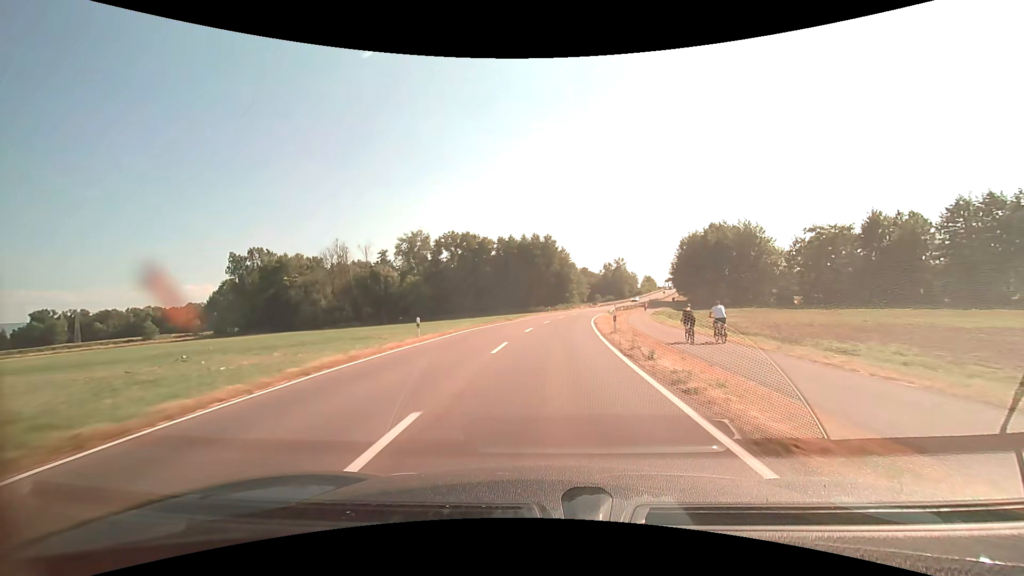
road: secondary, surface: asphalt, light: Day
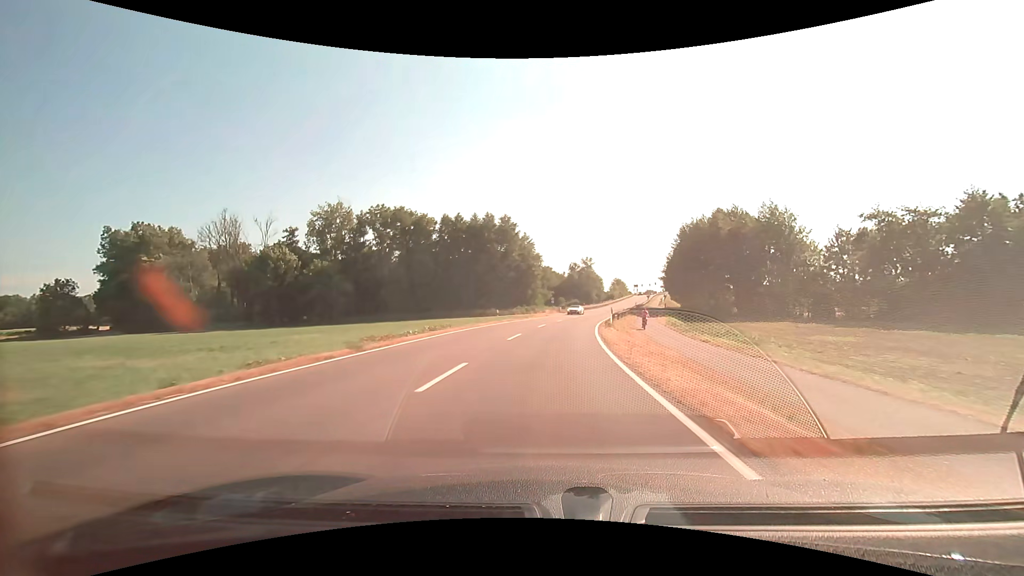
(+1.1, +30.5) m; +4°
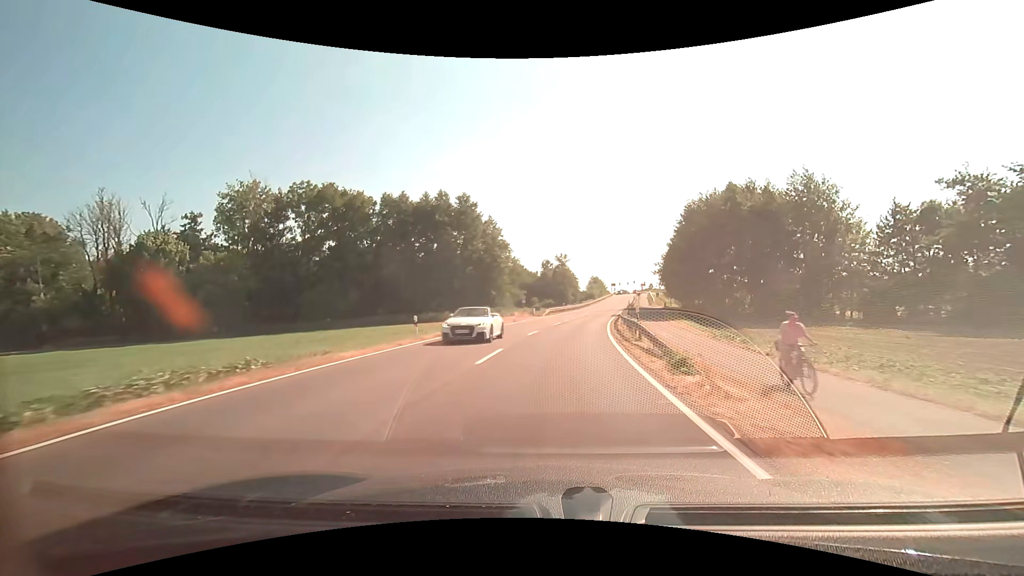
(+0.5, +20.0) m; +3°
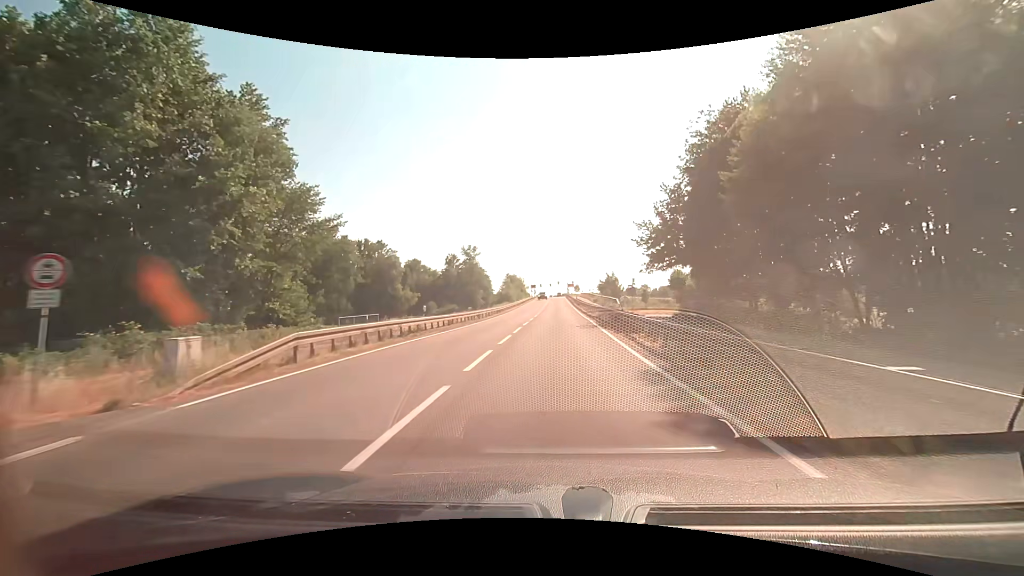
(+4.2, +49.2) m; +9°
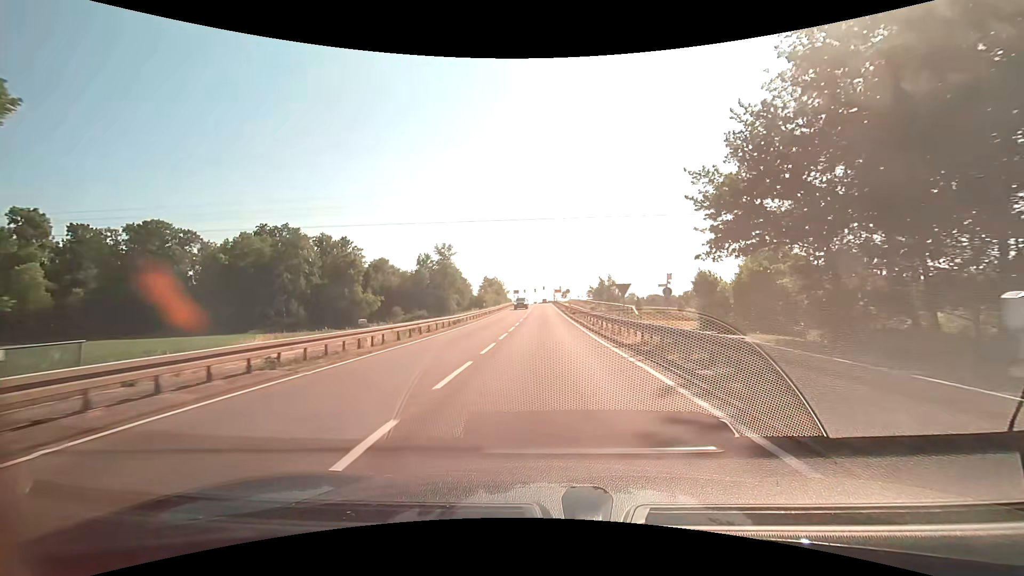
(+0.3, +19.6) m; +2°
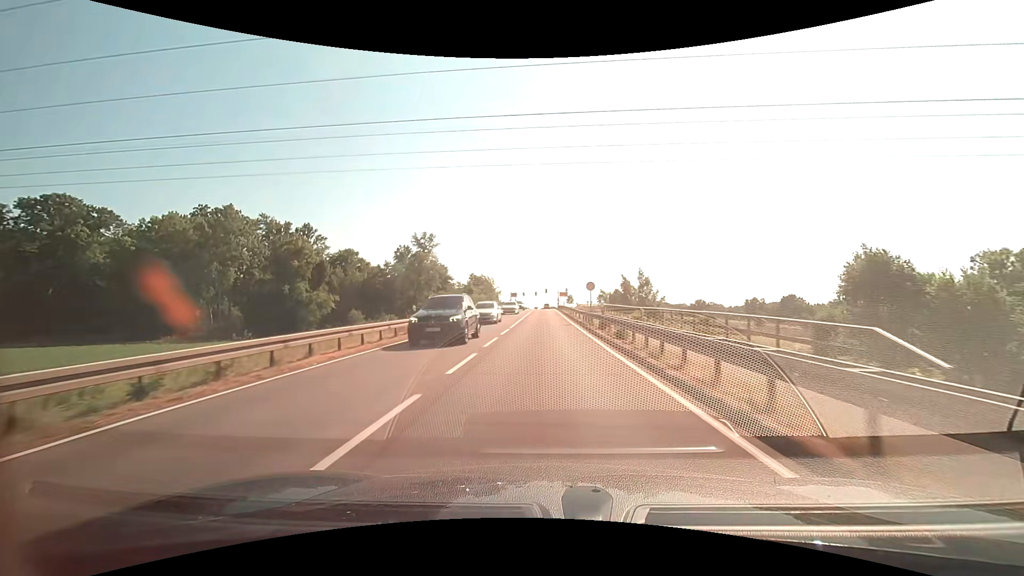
(+0.2, +28.4) m; 0°
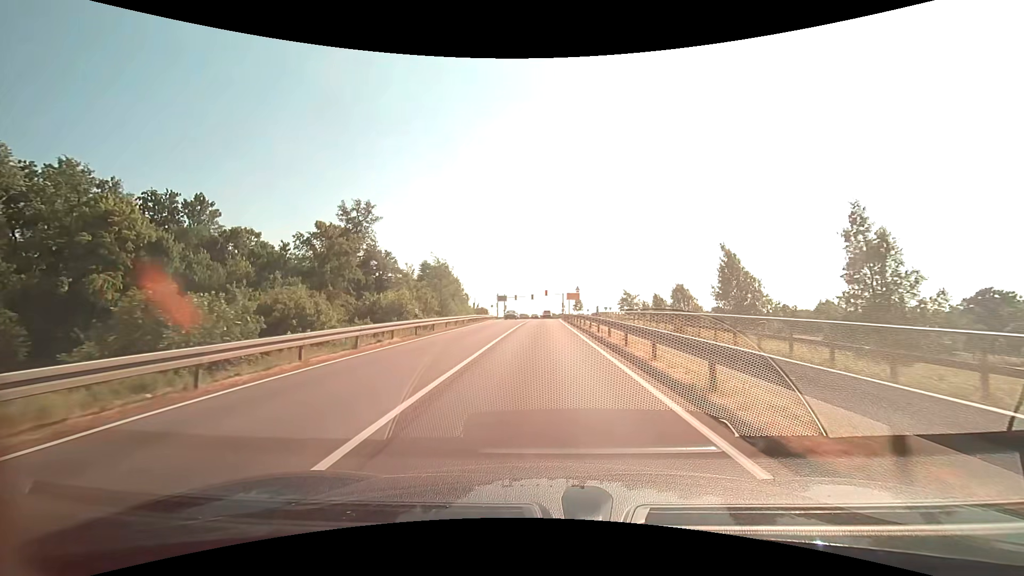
(0.0, +42.8) m; 0°
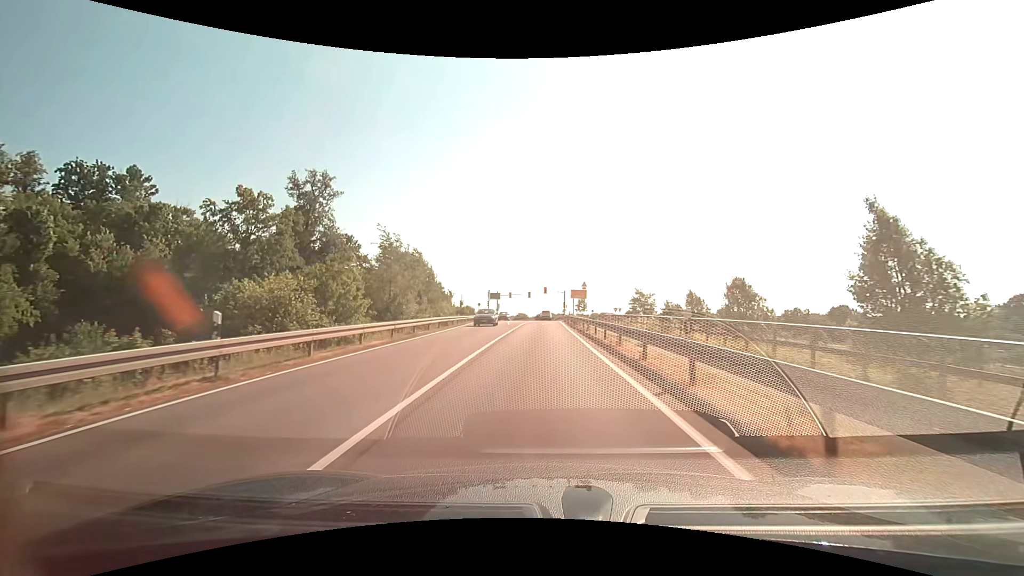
(0.0, +15.2) m; 0°
(0, +10) (0, +20) (0, +30) (0, +40) (0, +50) (+1, +60) (+1, +70) (+1, +80) (+1, +90) (+1, +100) m
